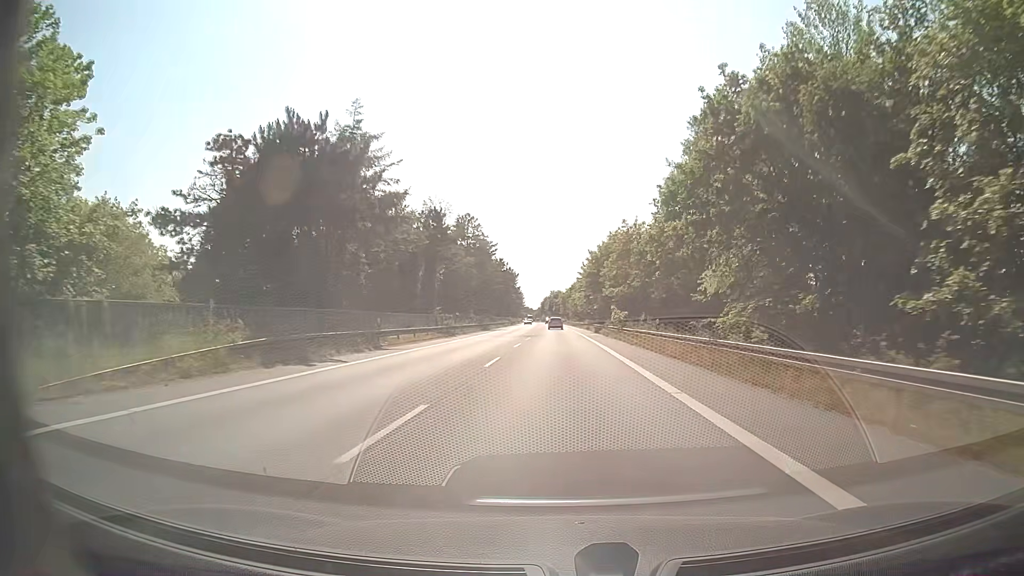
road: secondary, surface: asphalt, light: Day
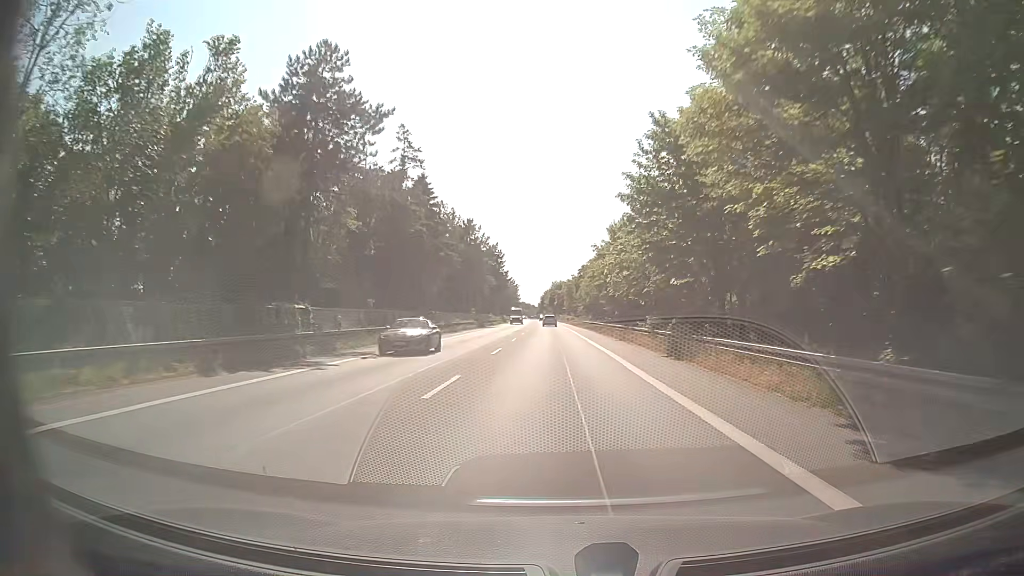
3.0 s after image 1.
(+0.1, +57.4) m; 0°
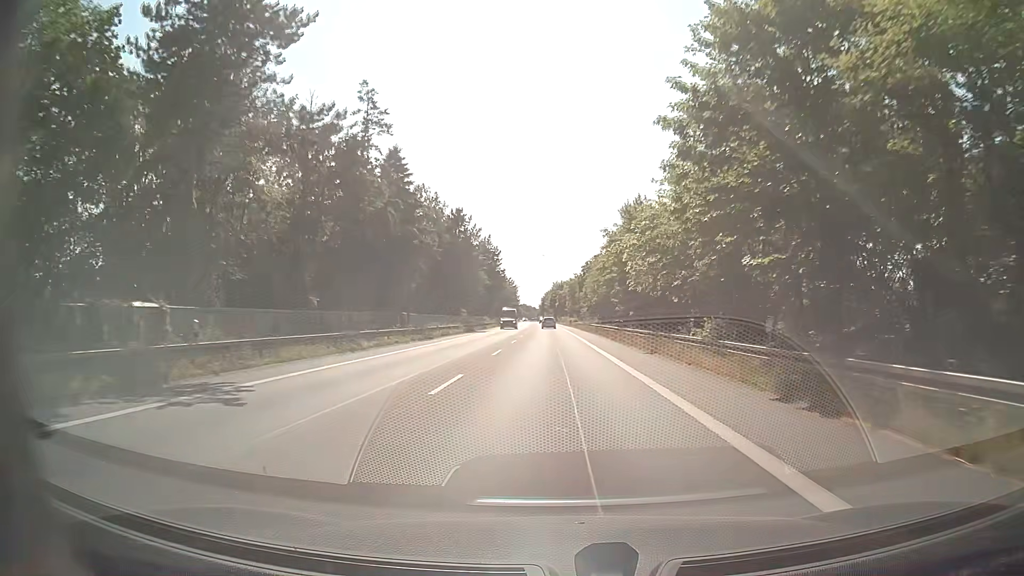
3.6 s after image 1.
(0.0, +11.5) m; 0°
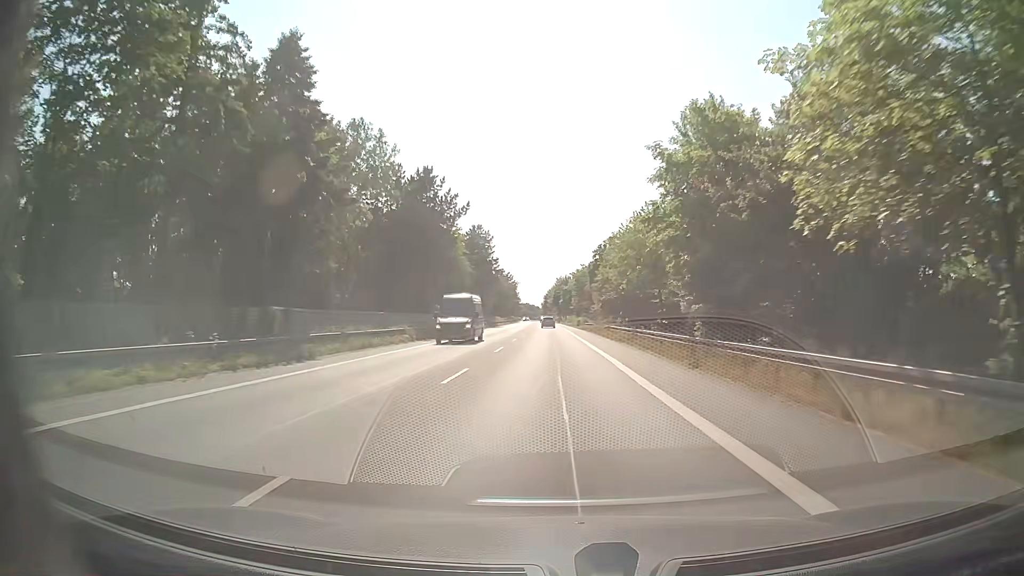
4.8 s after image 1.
(-0.1, +22.9) m; -1°
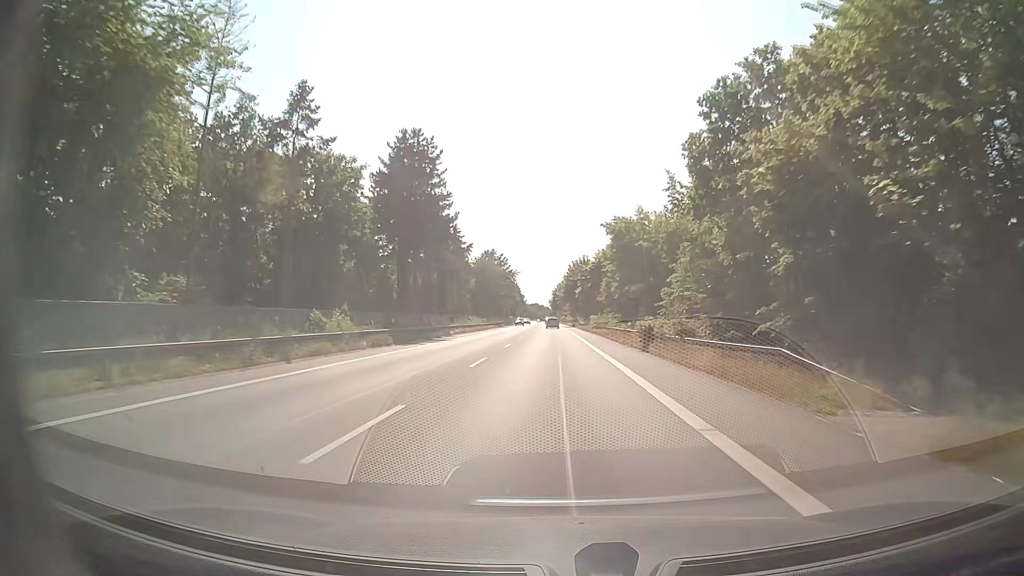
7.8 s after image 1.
(-0.4, +57.3) m; -1°
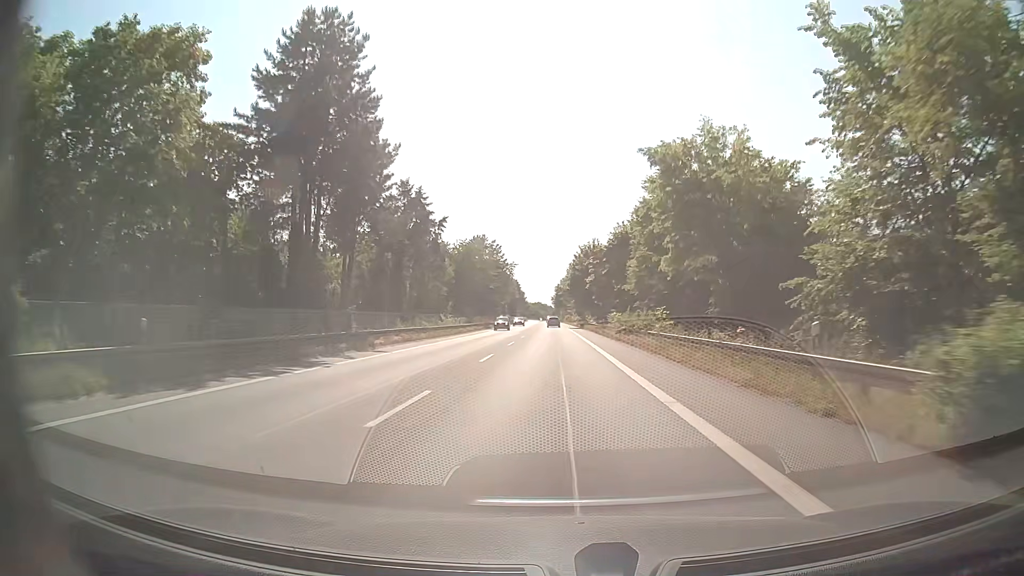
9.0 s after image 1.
(-0.1, +22.9) m; 0°
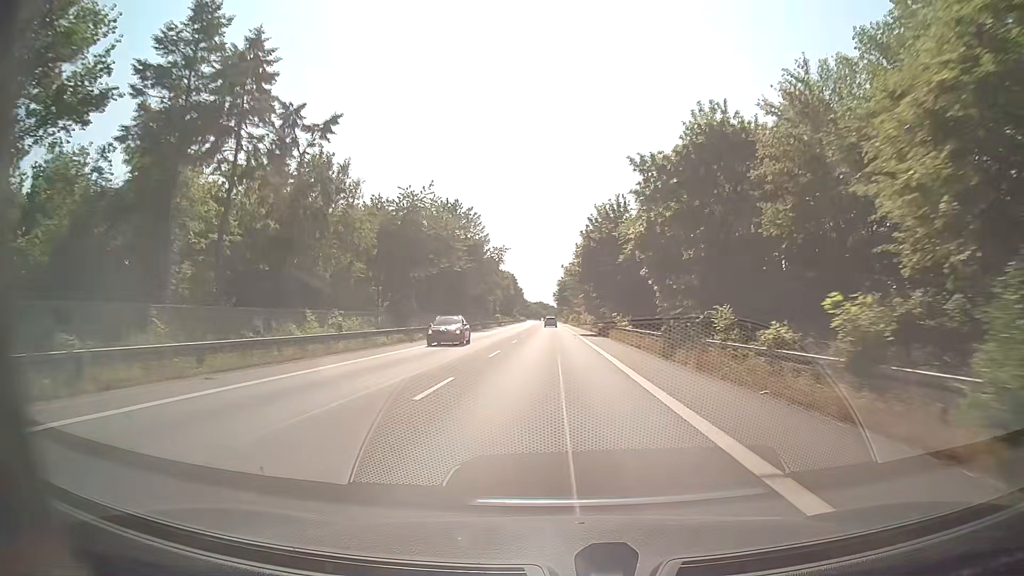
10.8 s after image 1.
(-0.1, +34.4) m; 0°
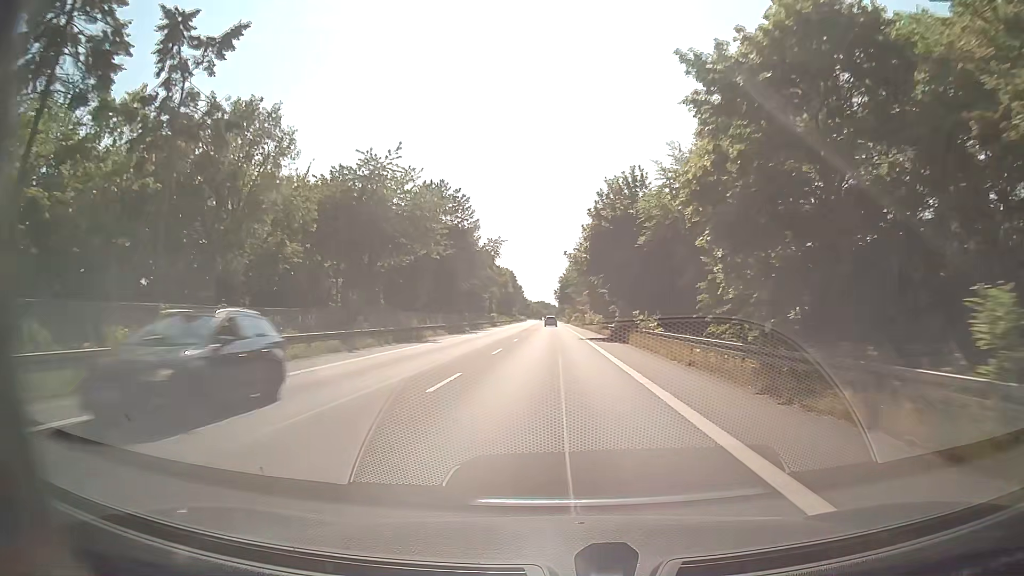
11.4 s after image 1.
(0.0, +11.5) m; 0°
(0, +10) (0, +20) (0, +30) (0, +40) (0, +50) (0, +60) (0, +70) (0, +80) (0, +90) (-1, +100) m
